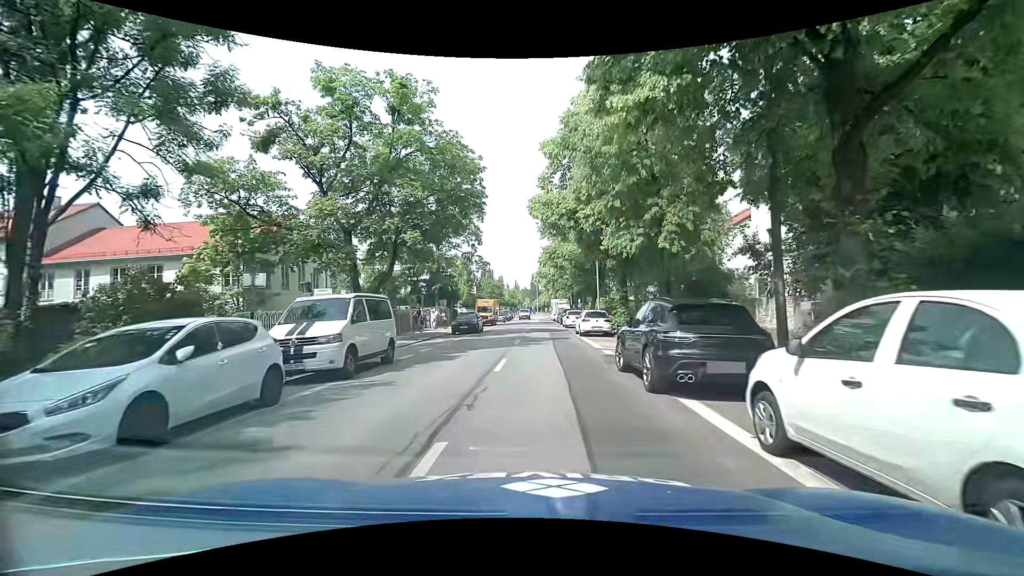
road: secondary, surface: asphalt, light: Day
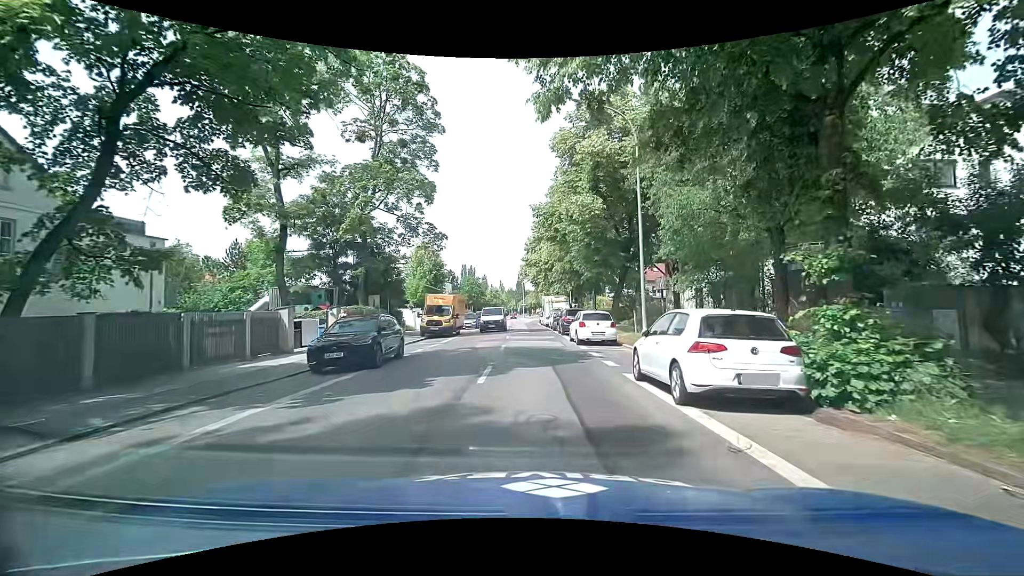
(0.0, +19.8) m; +1°
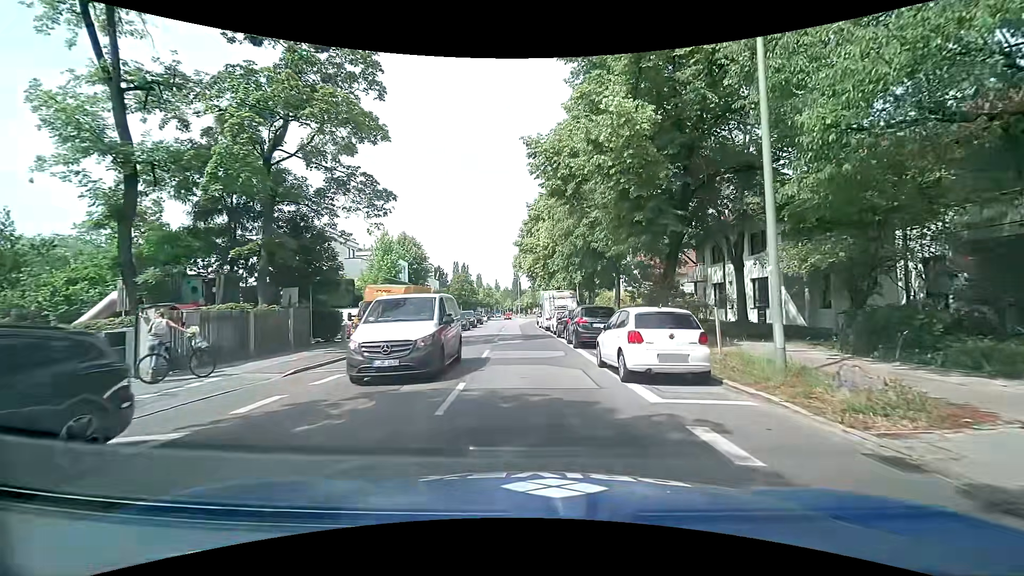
(0.0, +11.4) m; -1°
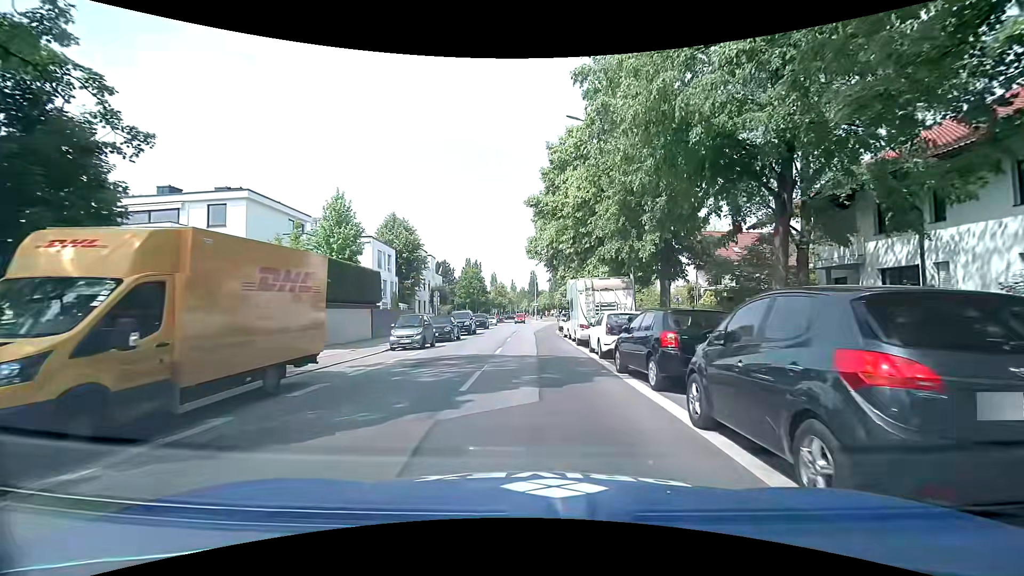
(+0.1, +15.1) m; -2°
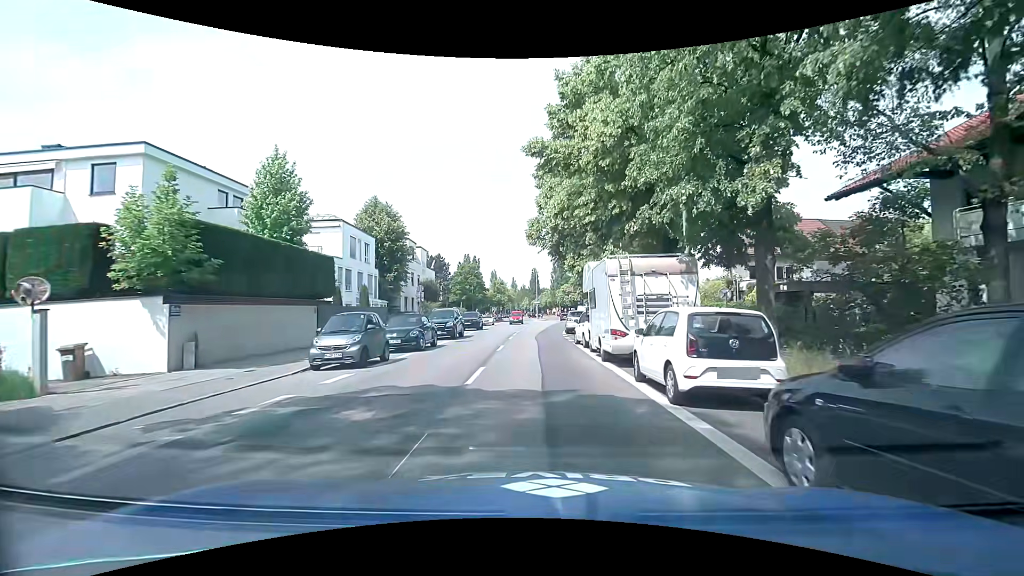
(+0.2, +7.8) m; +2°
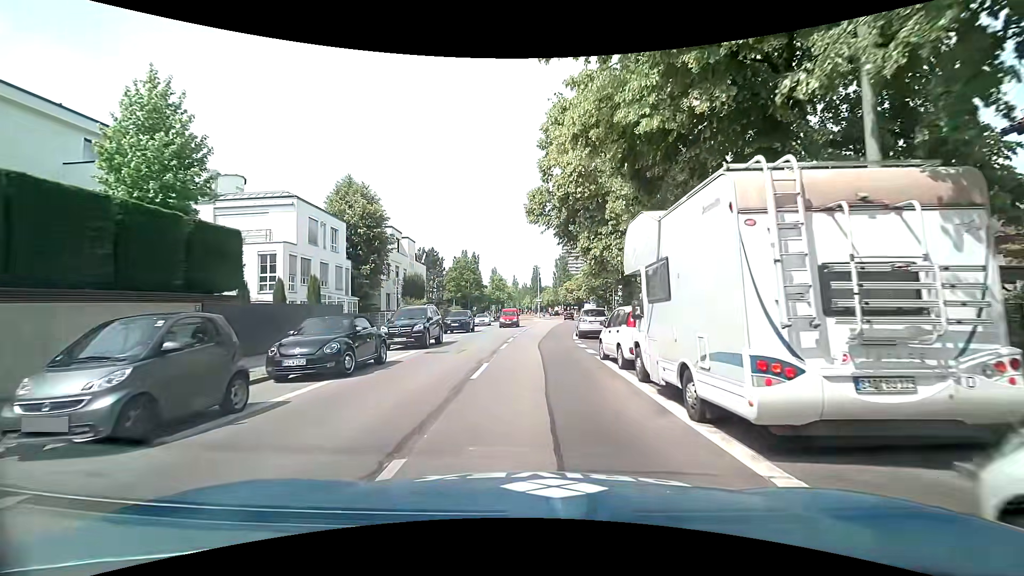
(-0.1, +8.0) m; -1°
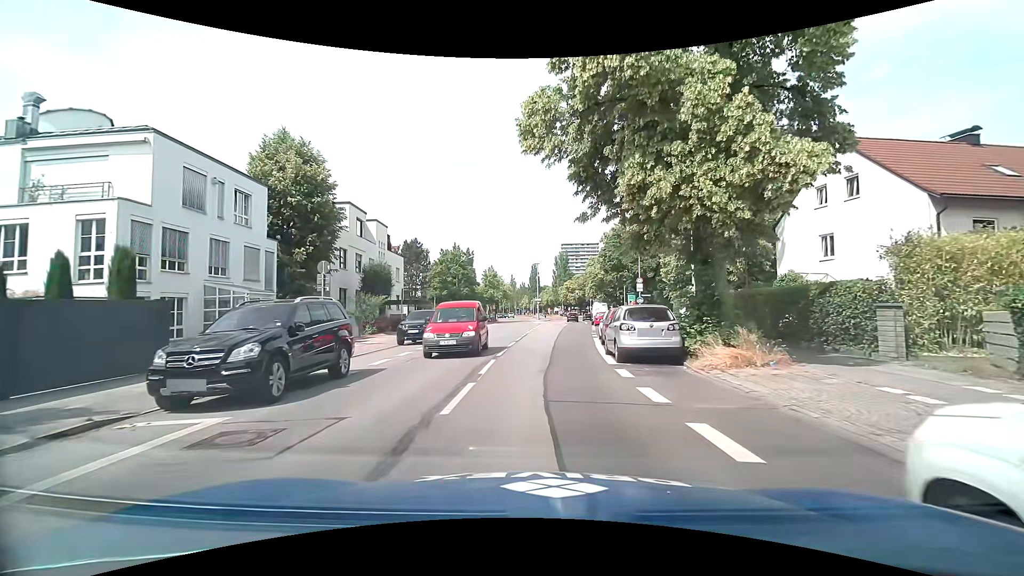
(-0.2, +12.1) m; 0°
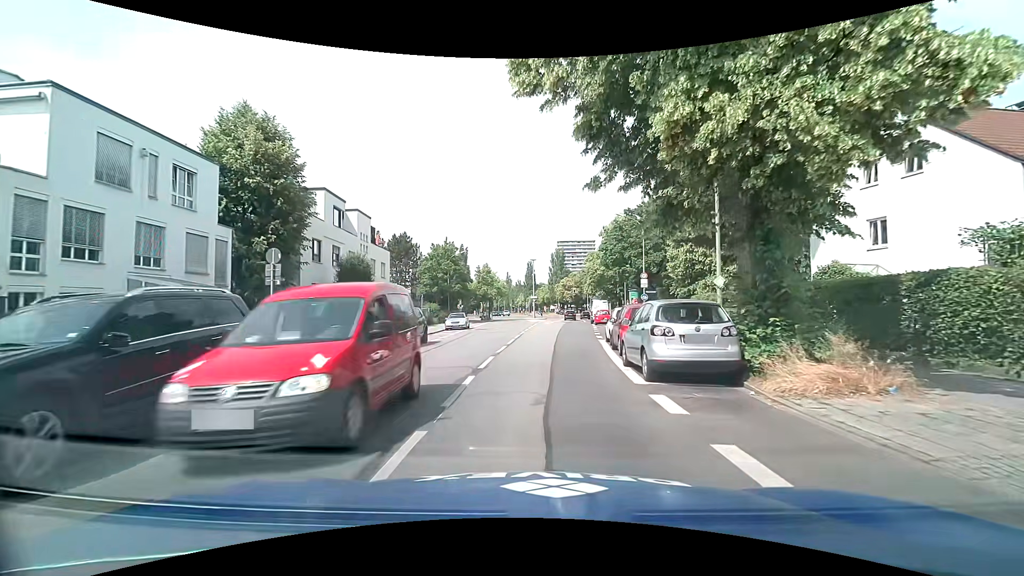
(0.0, +4.0) m; 0°
